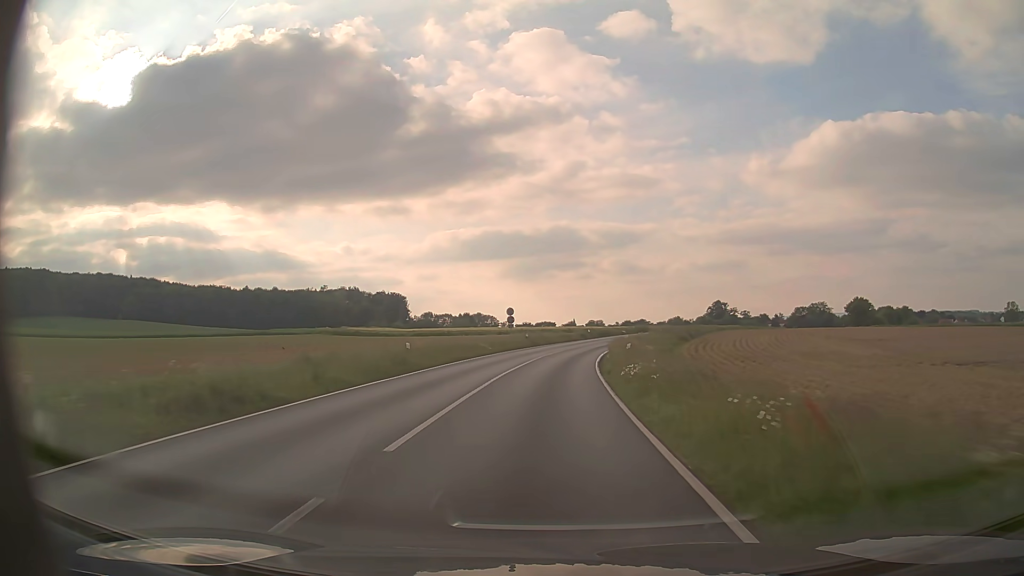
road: primary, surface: asphalt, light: Day
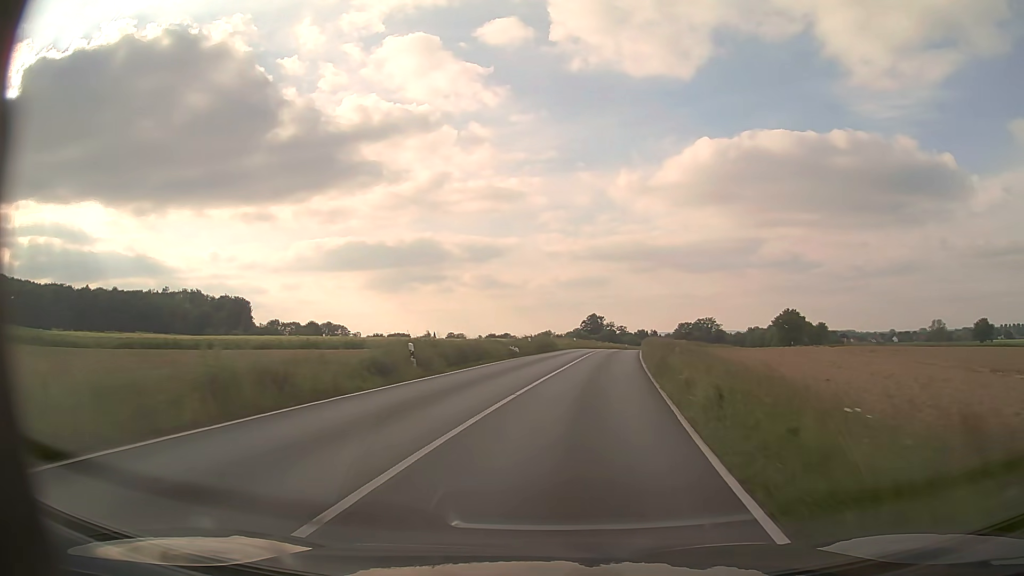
(+4.2, +55.1) m; +12°
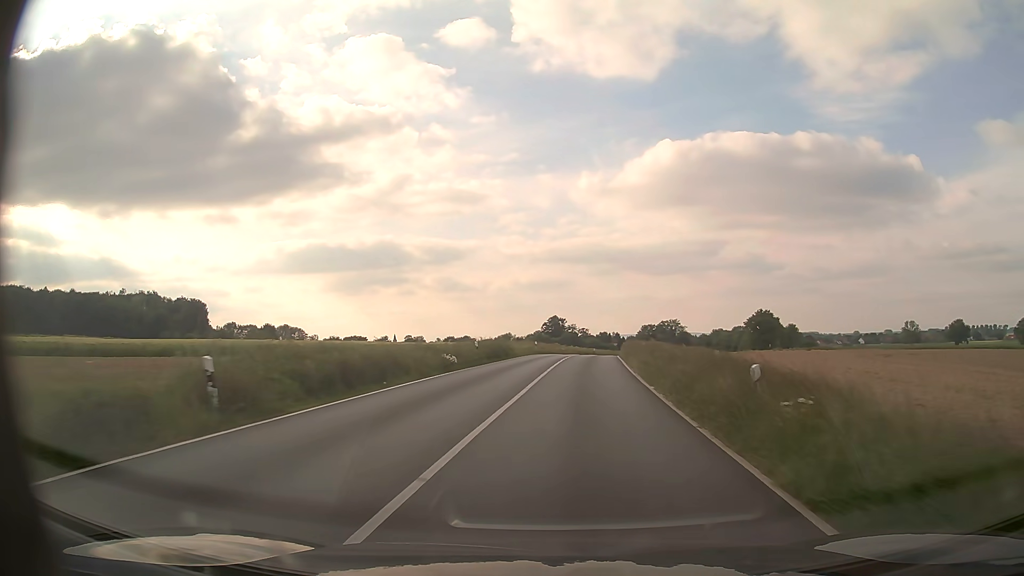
(+0.4, +11.0) m; +3°
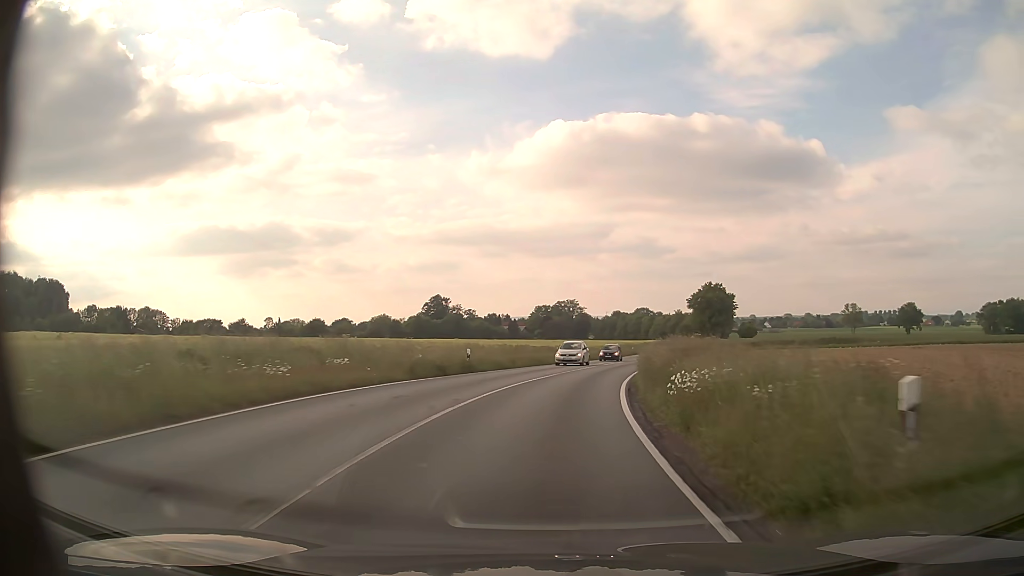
(+4.1, +55.0) m; +9°
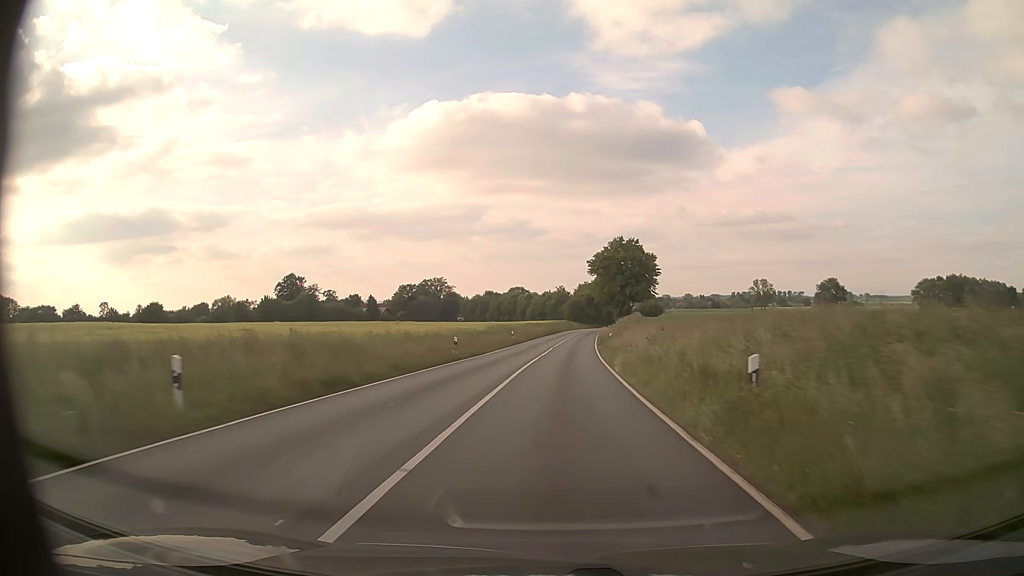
(+4.8, +44.7) m; +11°
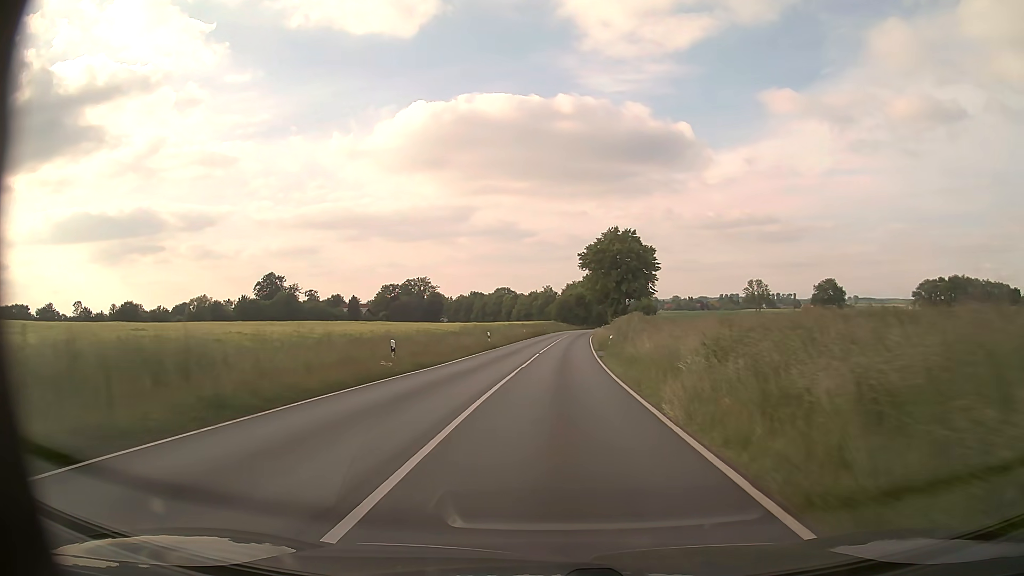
(+0.1, +11.4) m; +1°
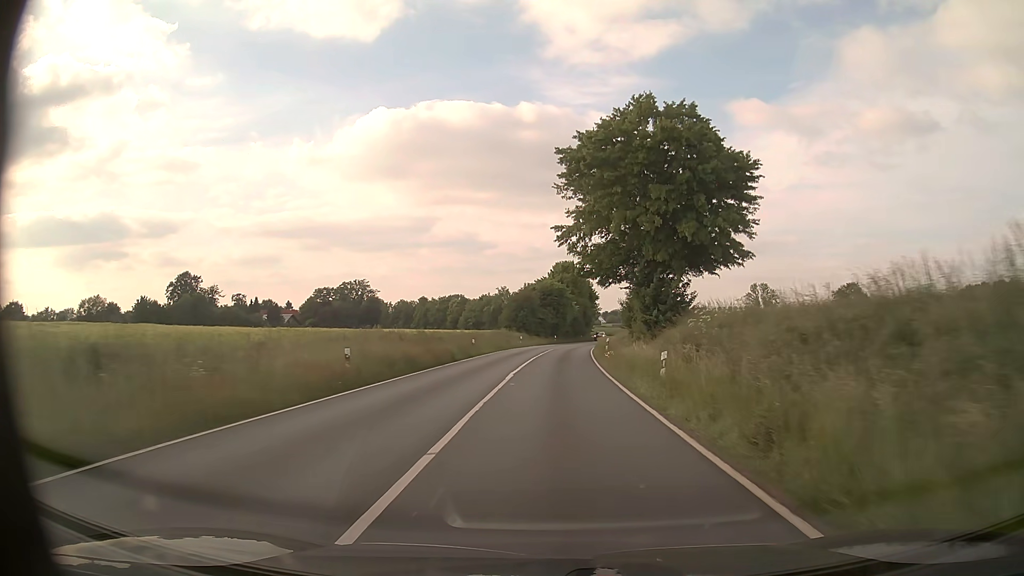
(+1.8, +56.2) m; +4°
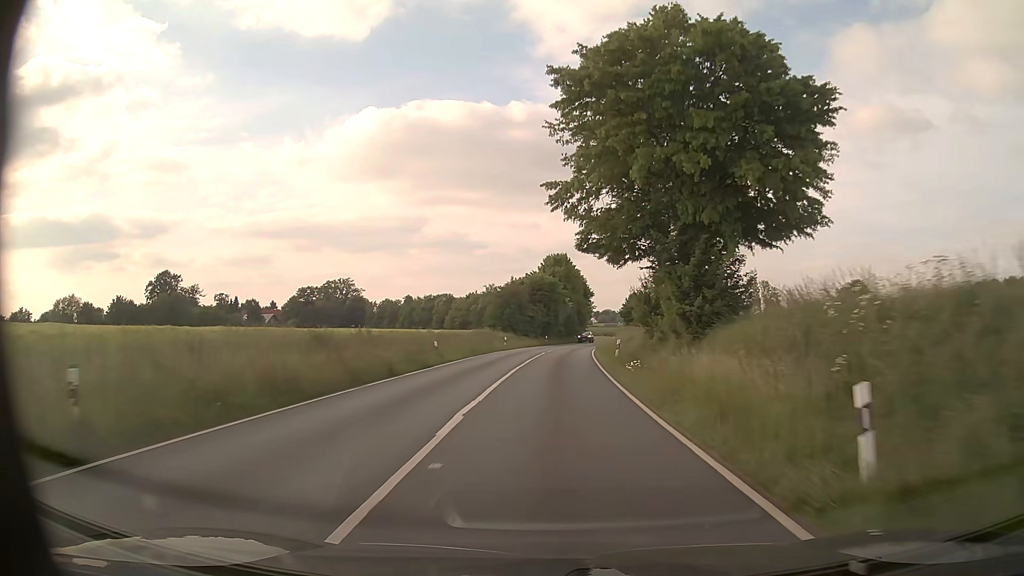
(0.0, +11.1) m; +1°
(0, +10) (0, +20) (+1, +30) (+1, +40) (+2, +50) (+3, +60) (+4, +70) (+5, +80) (+7, +90) (+9, +99) m
